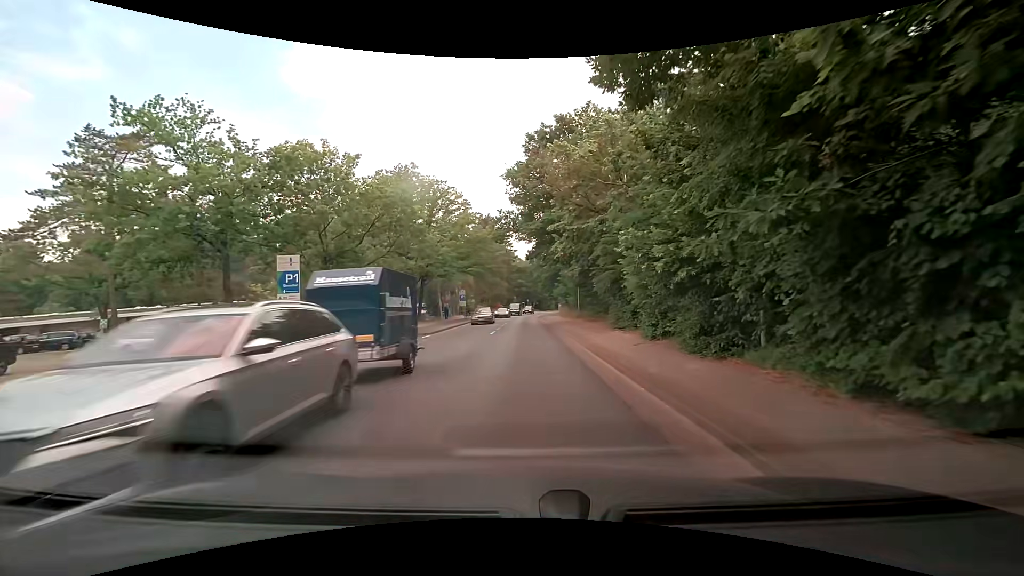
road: tertiary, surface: asphalt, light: Day
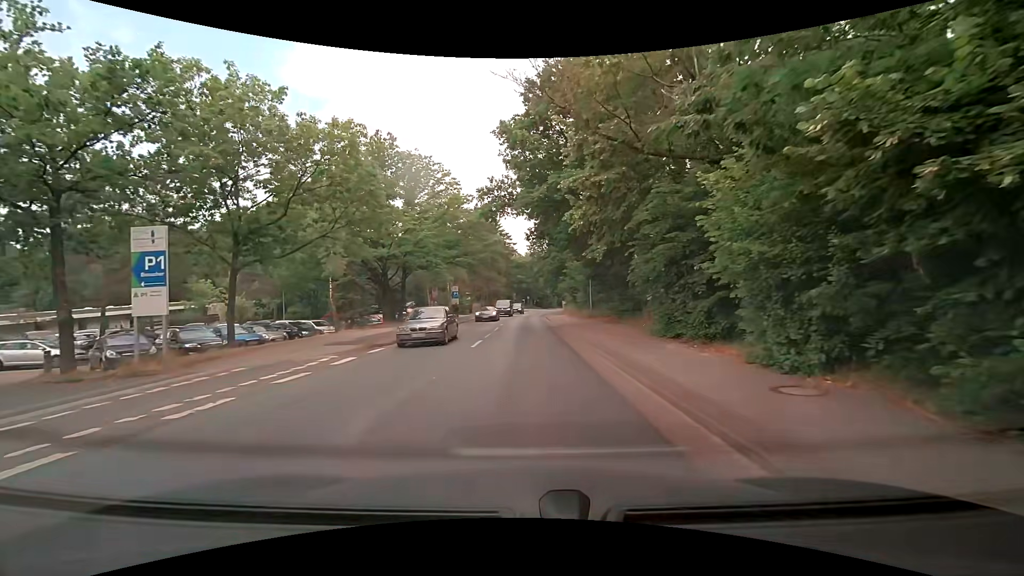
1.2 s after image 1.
(+0.2, +8.4) m; +1°
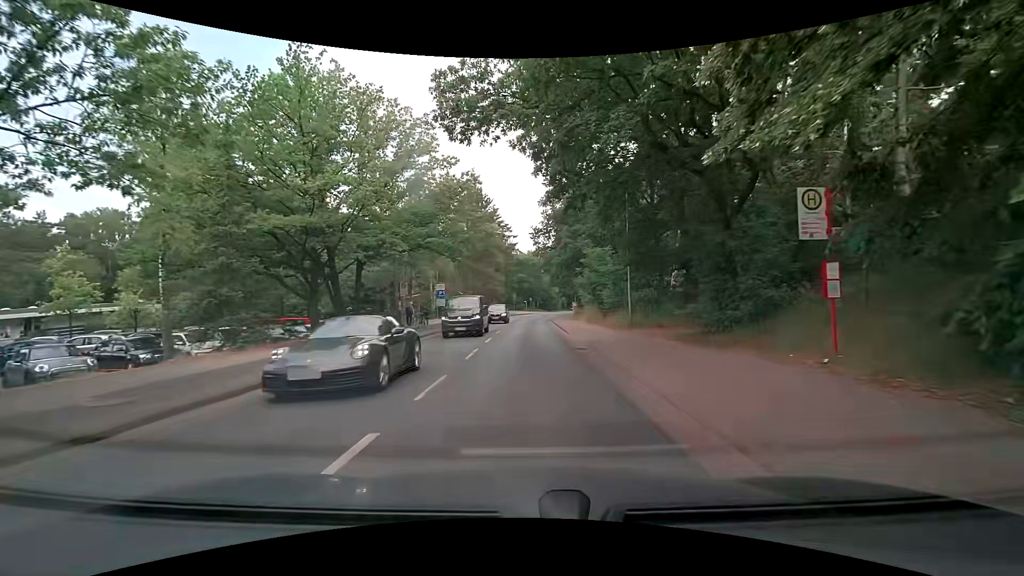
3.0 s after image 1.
(-0.1, +13.4) m; 0°
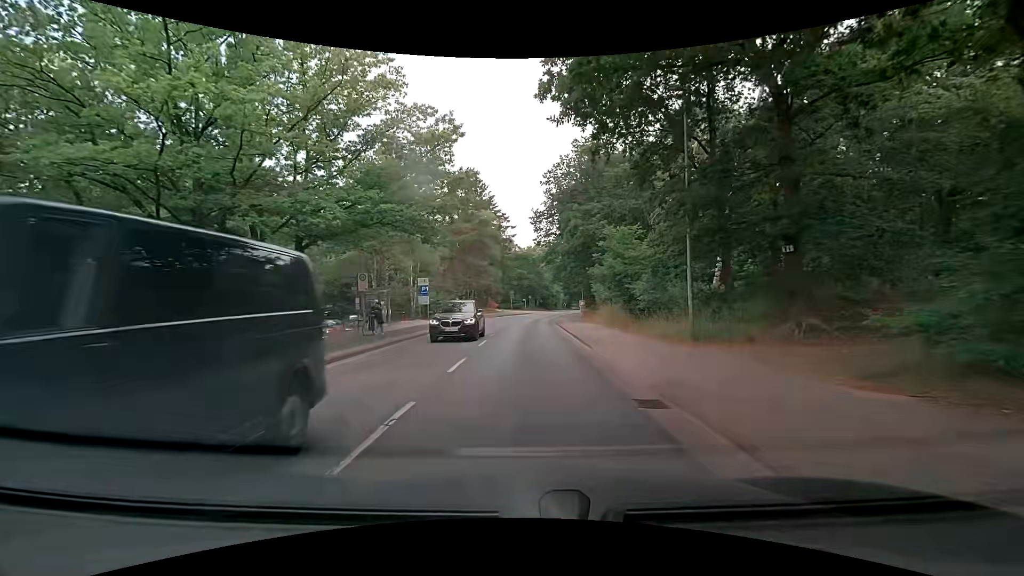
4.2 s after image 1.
(-0.1, +9.0) m; -1°
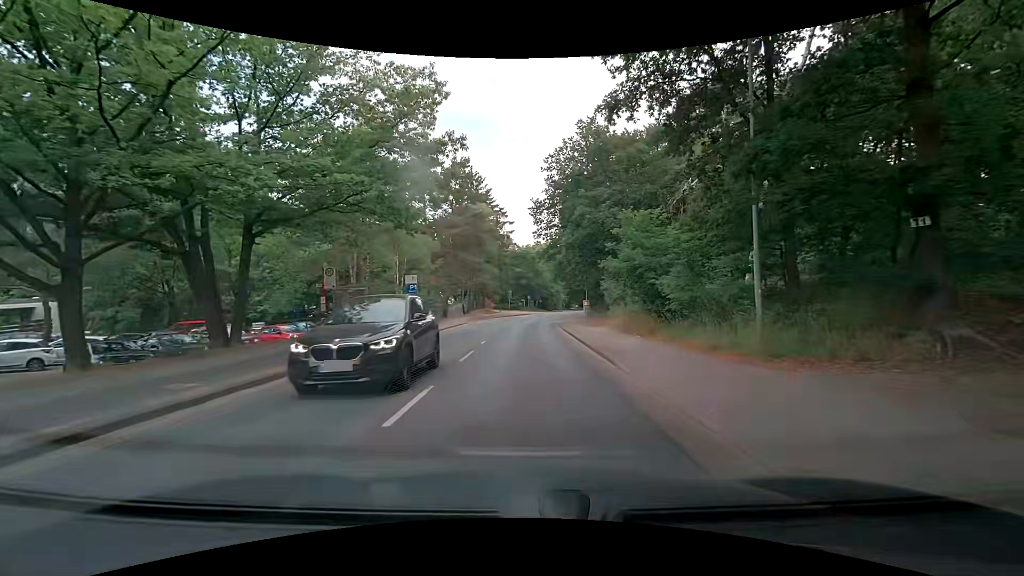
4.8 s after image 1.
(0.0, +4.5) m; +1°
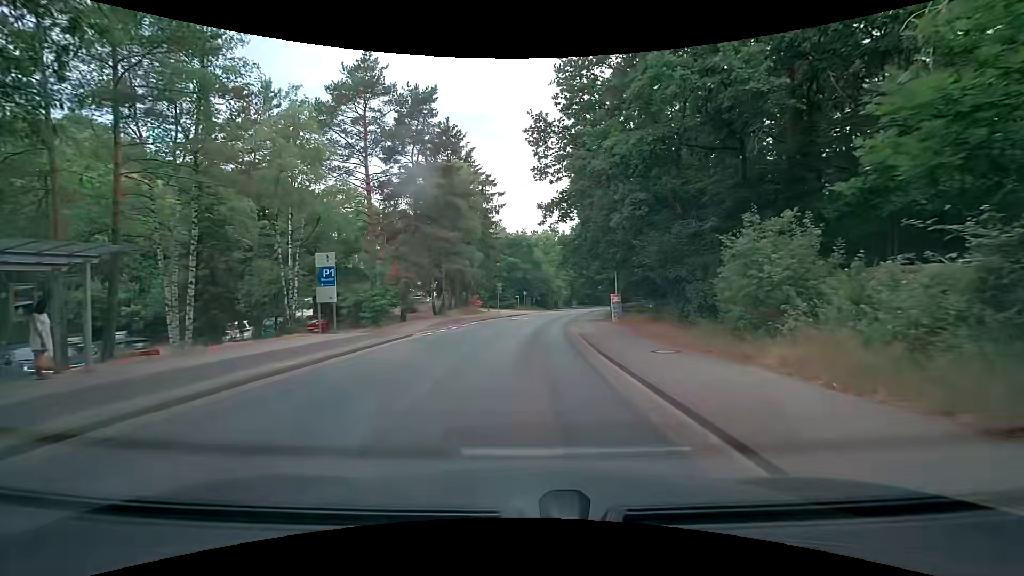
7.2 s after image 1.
(+0.1, +17.8) m; +1°
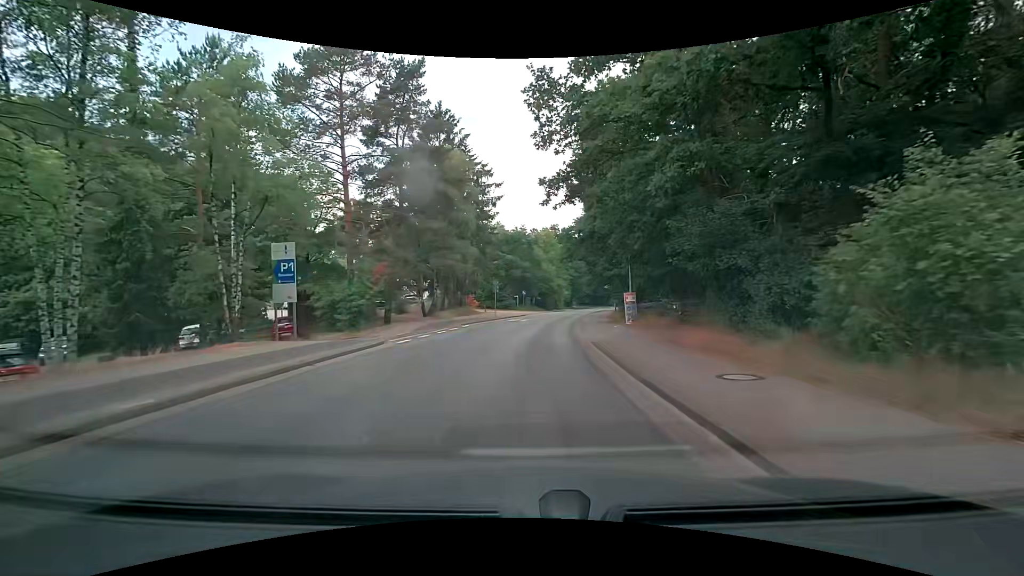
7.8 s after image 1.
(0.0, +4.3) m; -1°
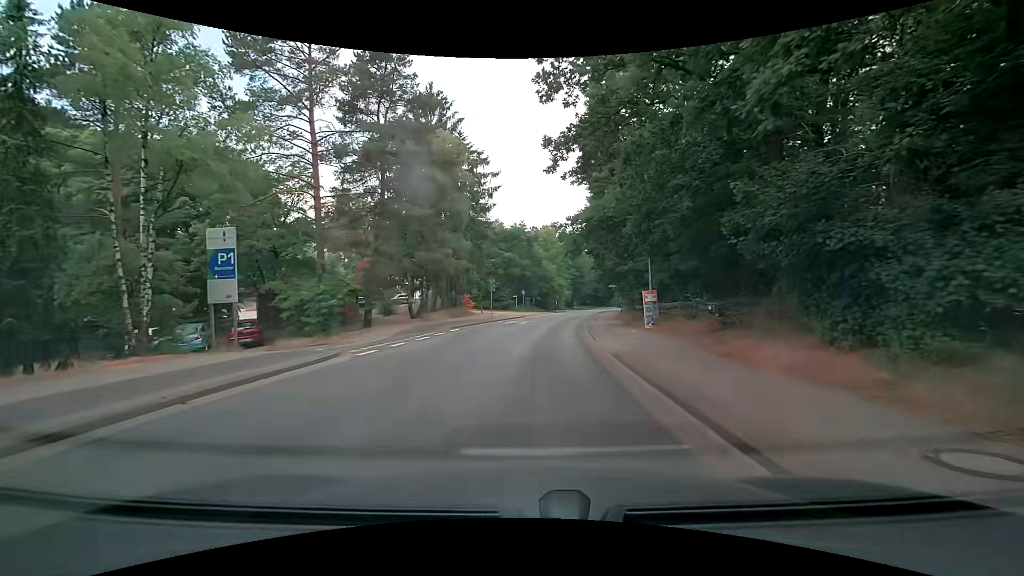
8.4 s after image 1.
(+0.1, +4.3) m; 0°
(0, +10) (+1, +20) (+2, +30) (+3, +40) (+5, +50) (+6, +60) (+8, +69) (+10, +79) (+12, +89) (+14, +99) m
